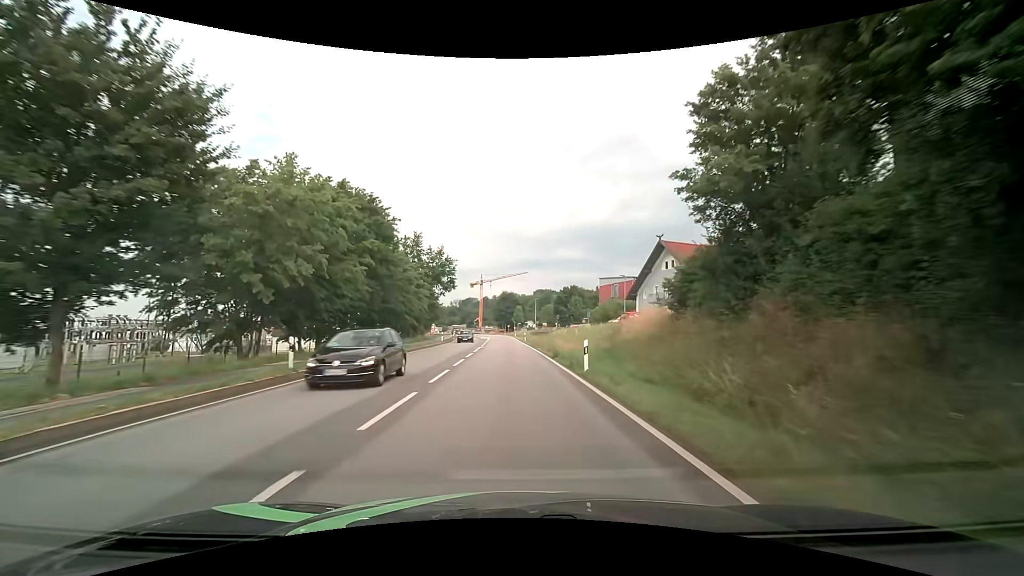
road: primary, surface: asphalt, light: Day
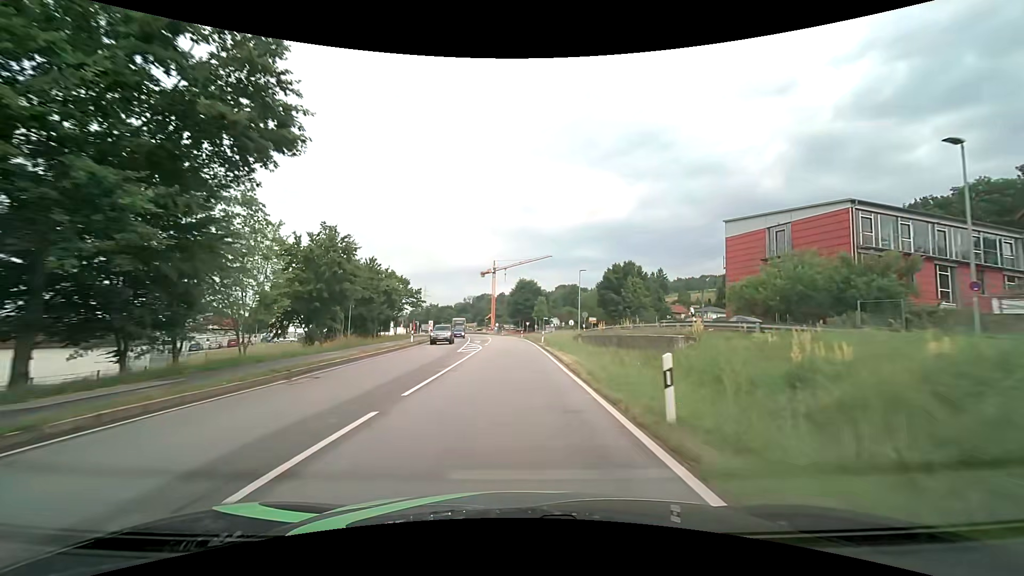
(-0.9, +51.0) m; -2°
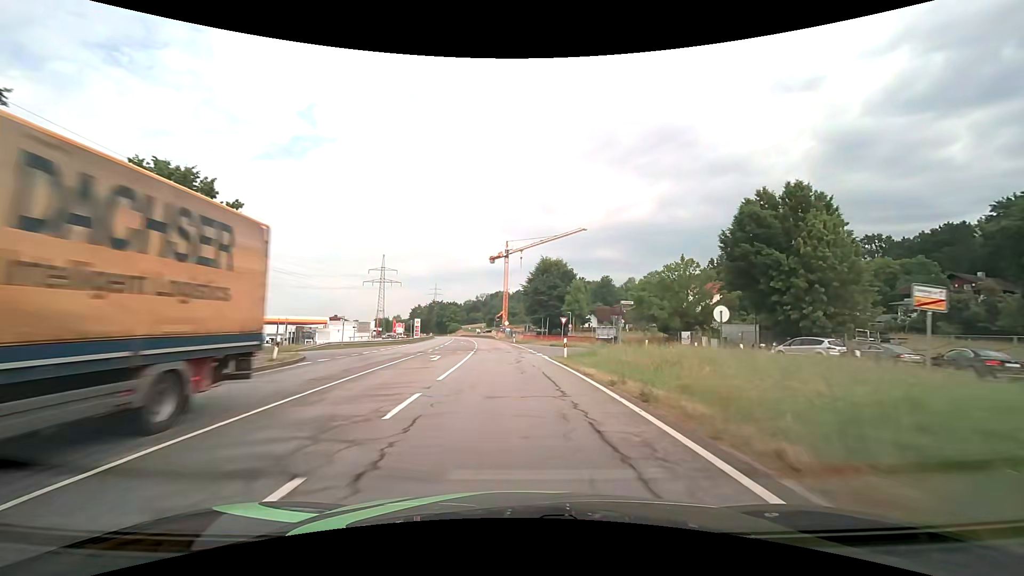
(-0.5, +51.5) m; -1°
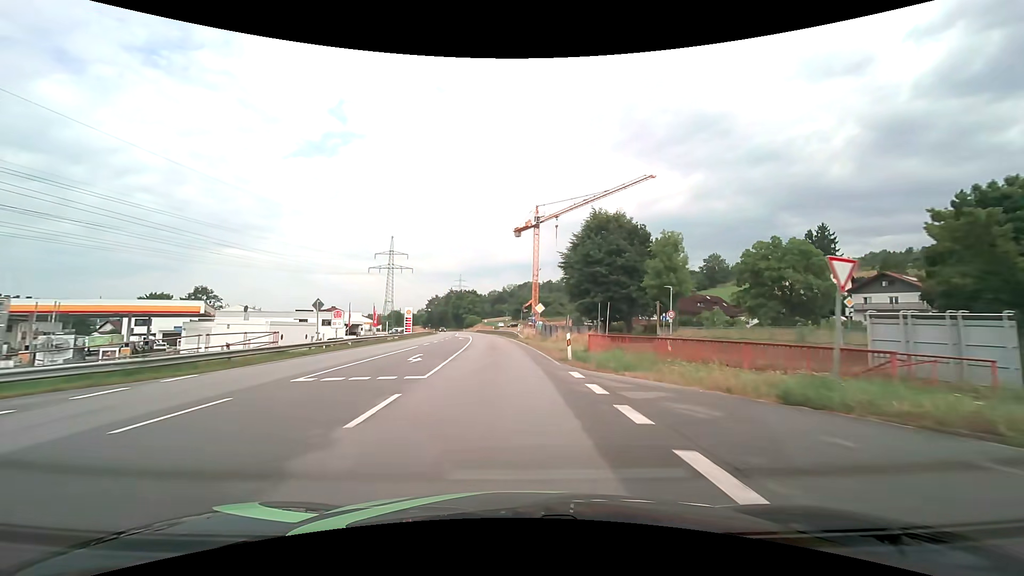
(-1.3, +41.1) m; -4°
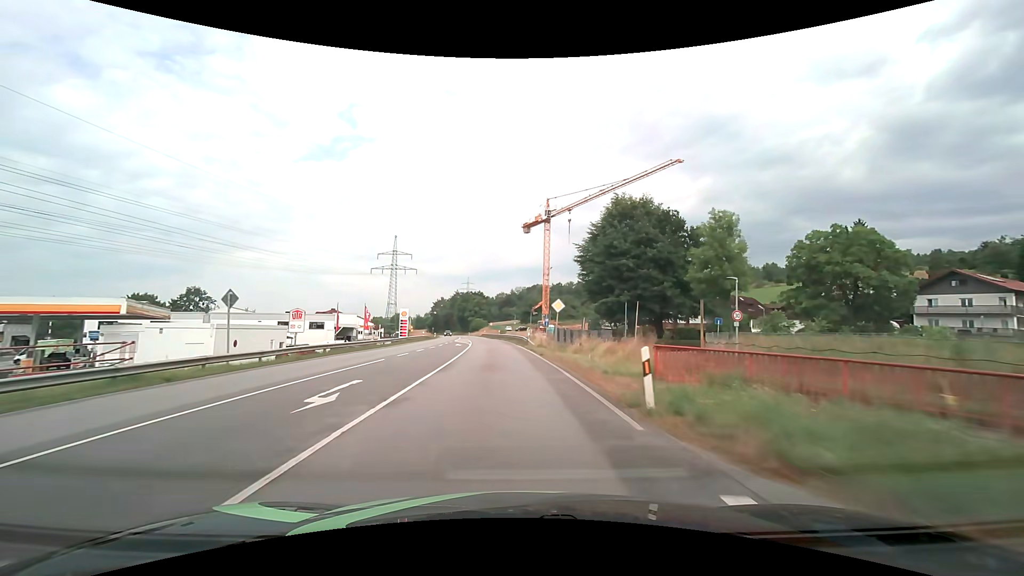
(0.0, +10.2) m; -1°
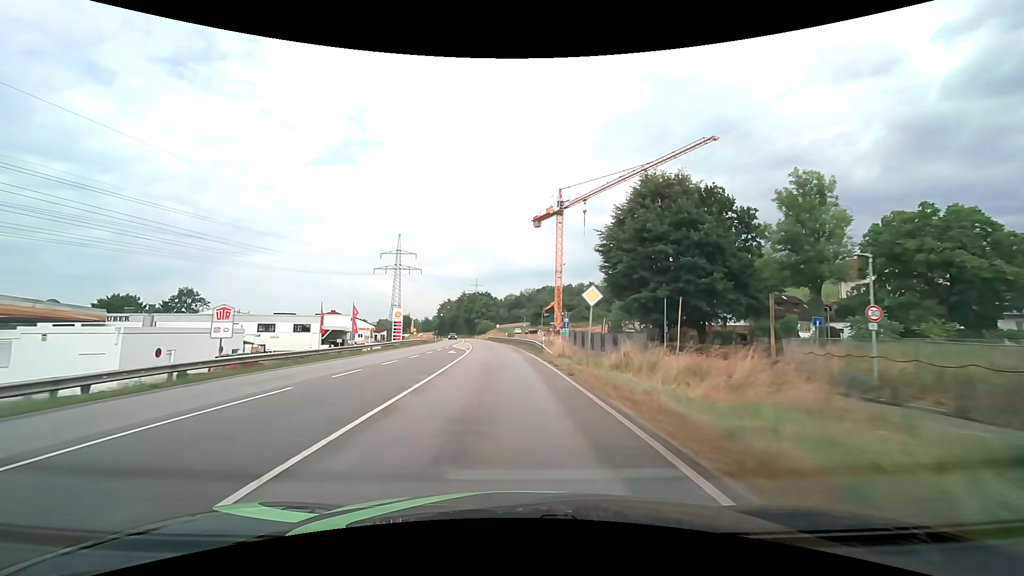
(-0.1, +10.2) m; -1°
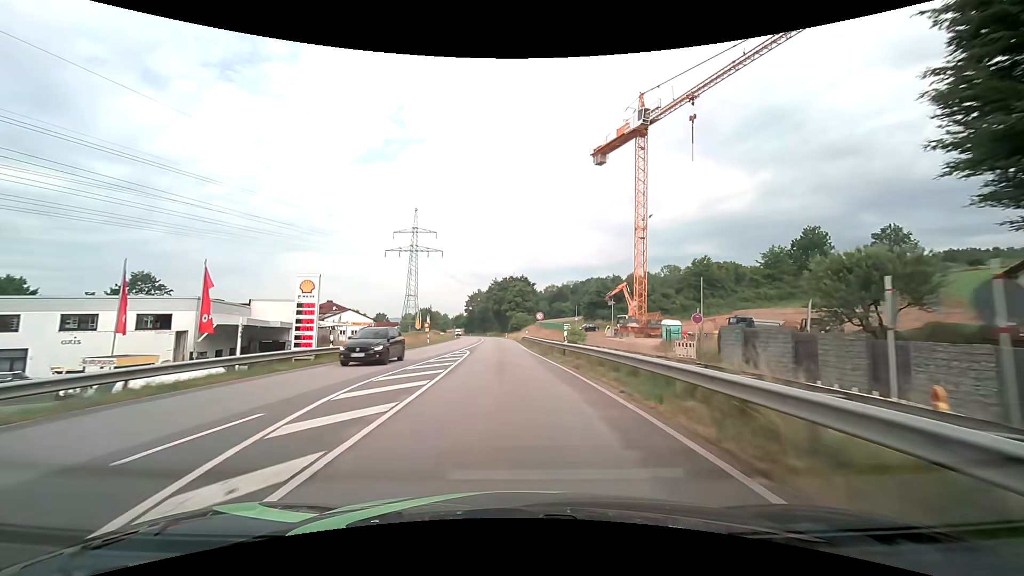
(-1.8, +40.7) m; -5°
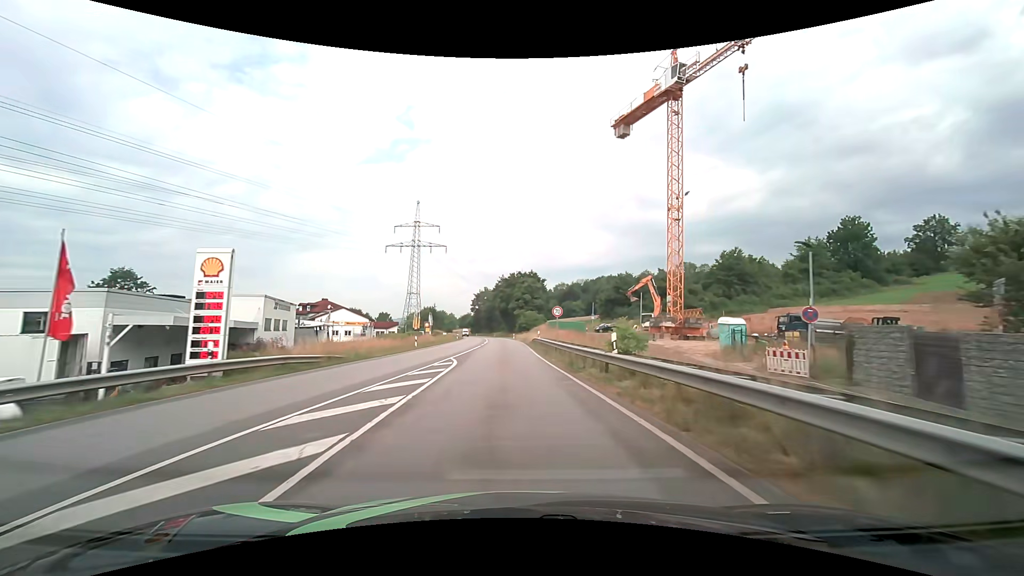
(-0.1, +10.2) m; -1°
(0, +10) (0, +20) (-1, +30) (-1, +40) (-1, +50) (-2, +60) (-2, +70) (-3, +80) (-4, +90) (-5, +100) m
